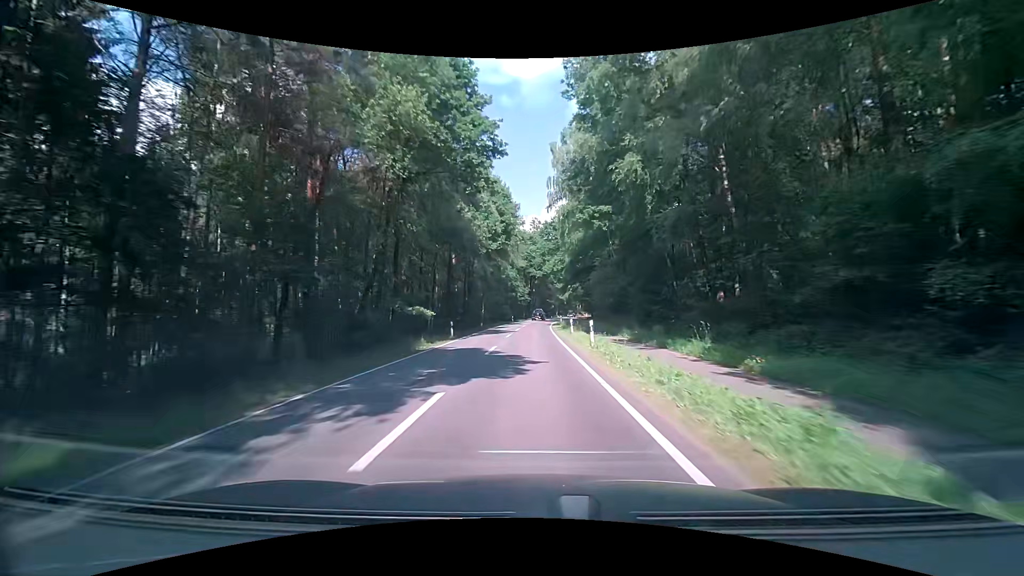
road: secondary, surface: asphalt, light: Day
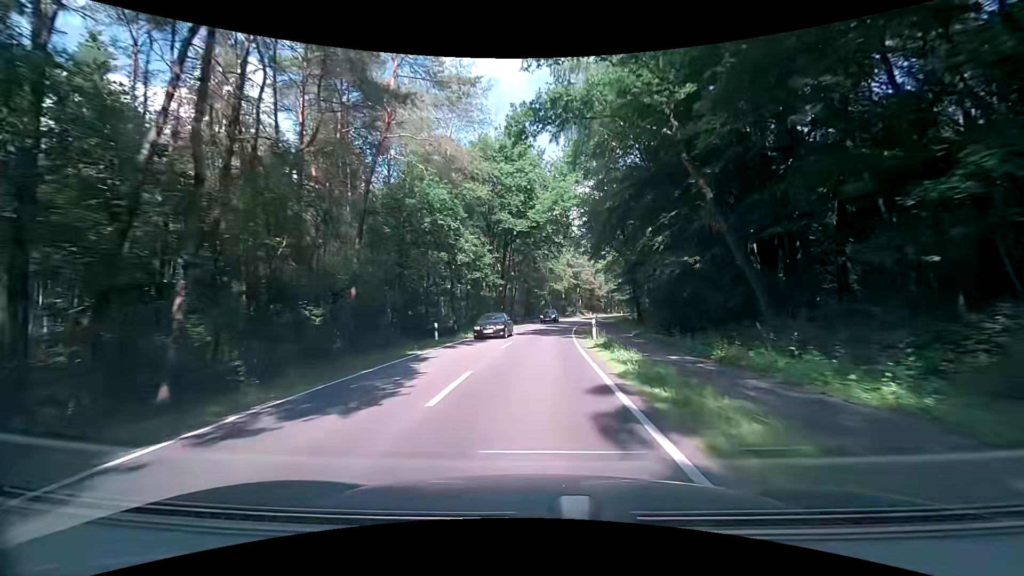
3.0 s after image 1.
(+1.2, +57.0) m; +2°
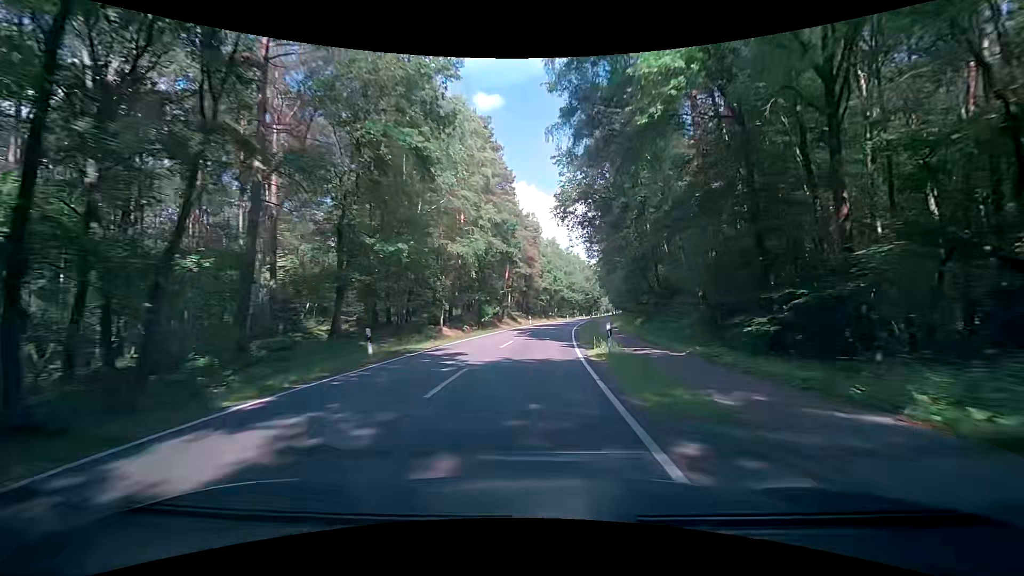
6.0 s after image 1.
(+3.9, +58.3) m; +8°
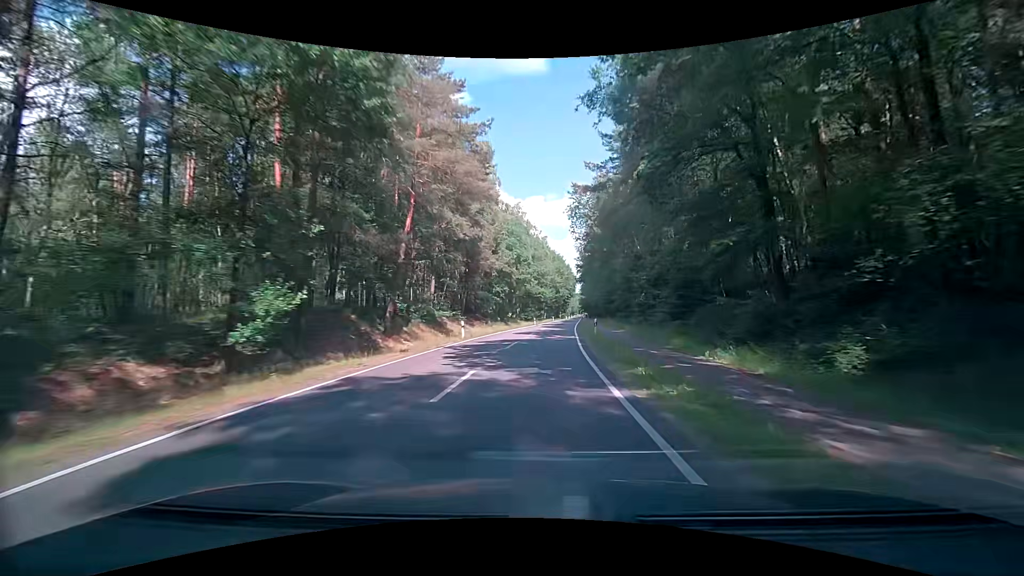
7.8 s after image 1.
(+1.5, +35.8) m; +4°
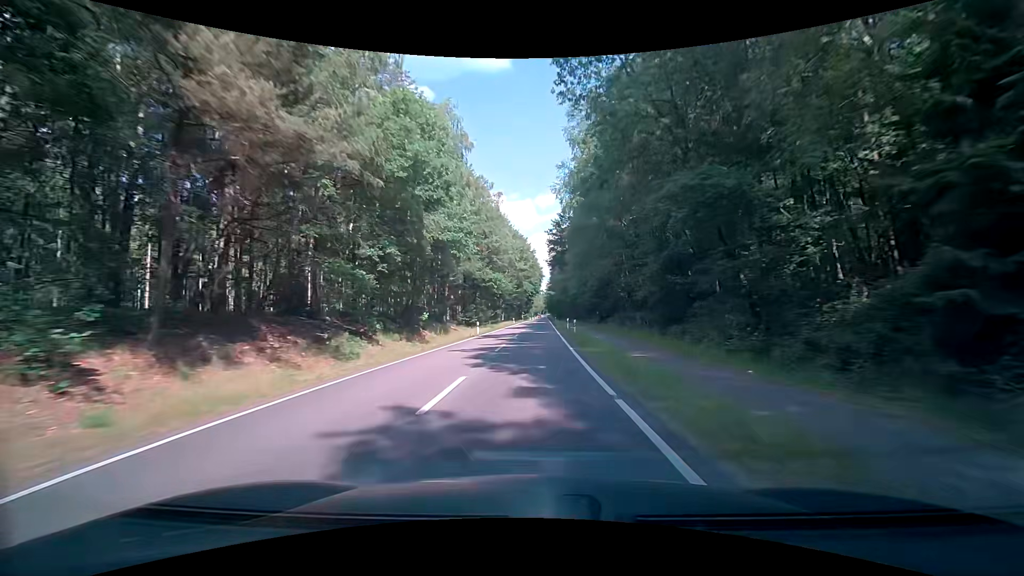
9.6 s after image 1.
(+2.2, +36.5) m; +5°
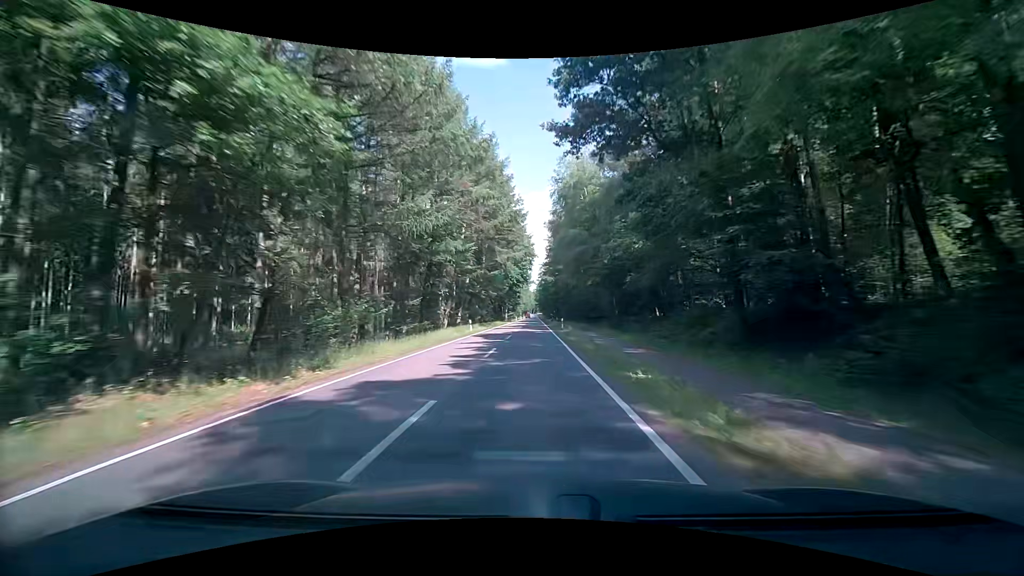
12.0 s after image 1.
(+1.3, +50.8) m; +2°
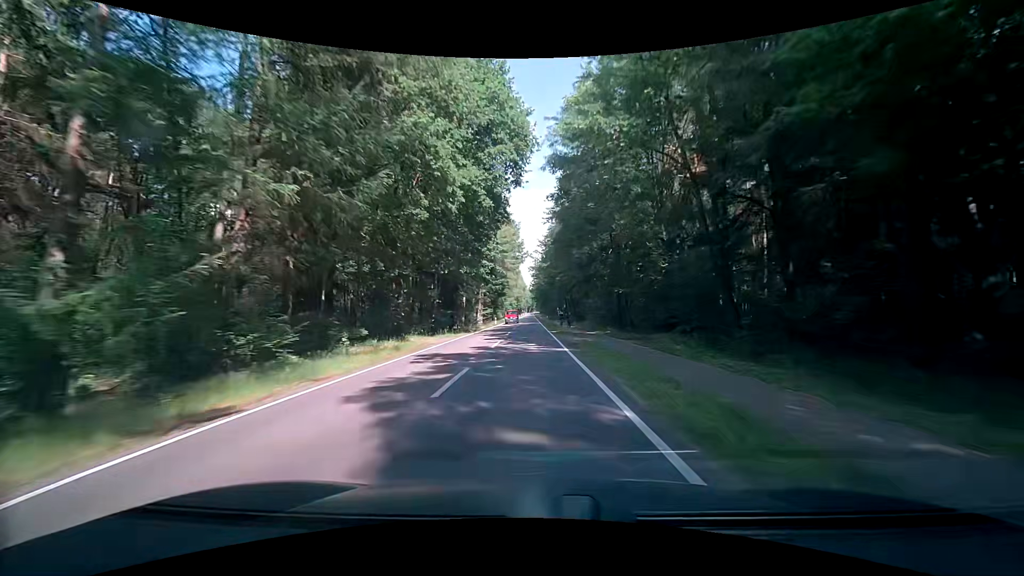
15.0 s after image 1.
(-0.3, +67.3) m; 0°
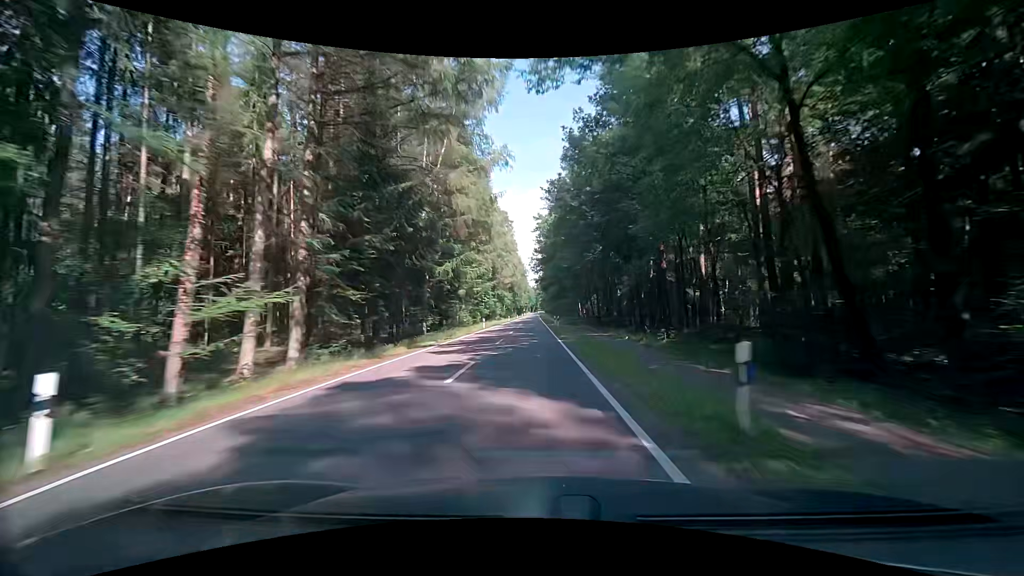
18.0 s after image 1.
(0.0, +70.0) m; -1°
(0, +10) (0, +20) (0, +30) (0, +40) (0, +50) (0, +60) (0, +70) (+1, +80) (+1, +90) (+1, +100) m
